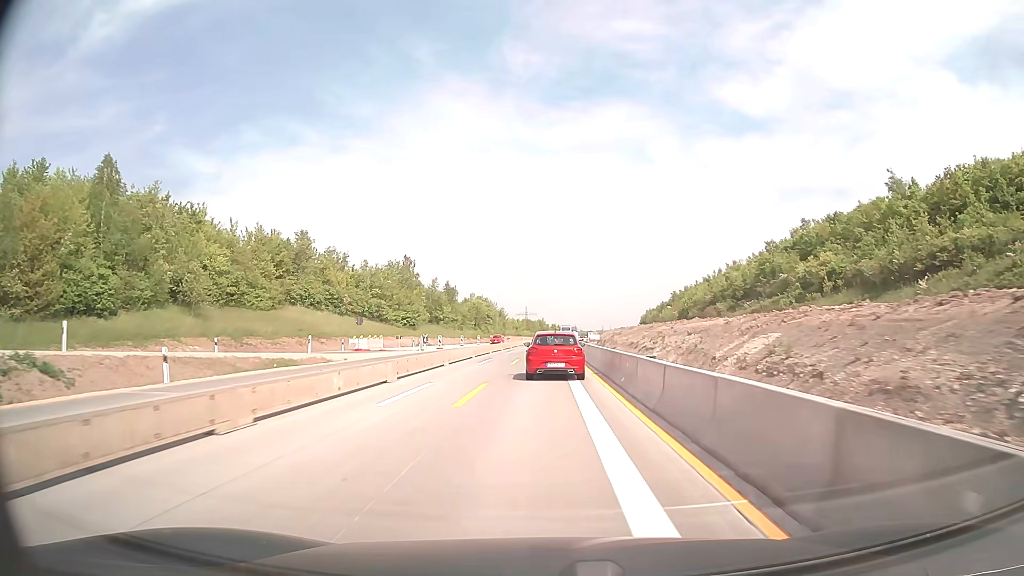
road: motorway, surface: concrete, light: Day
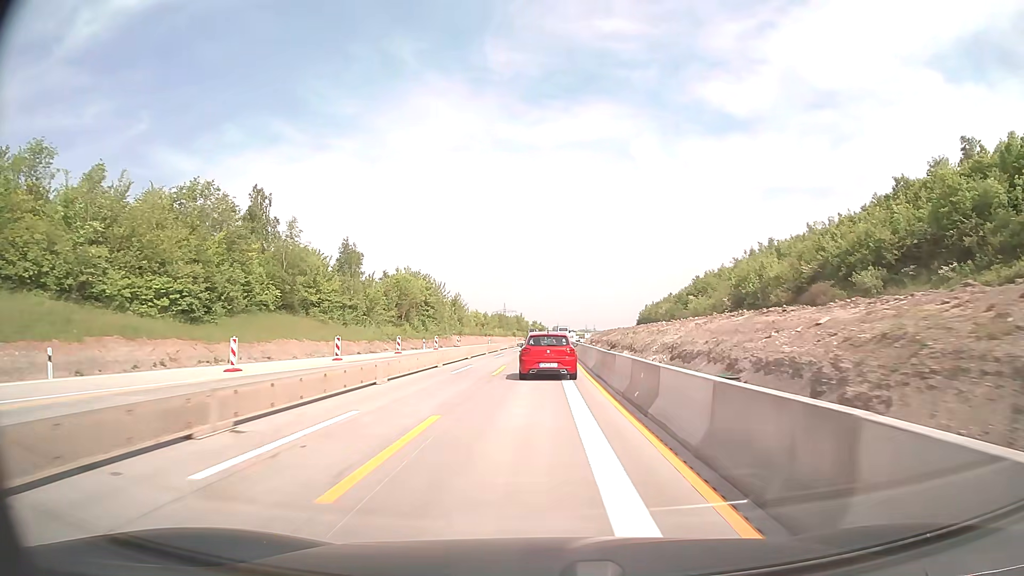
(+0.8, +60.4) m; +2°
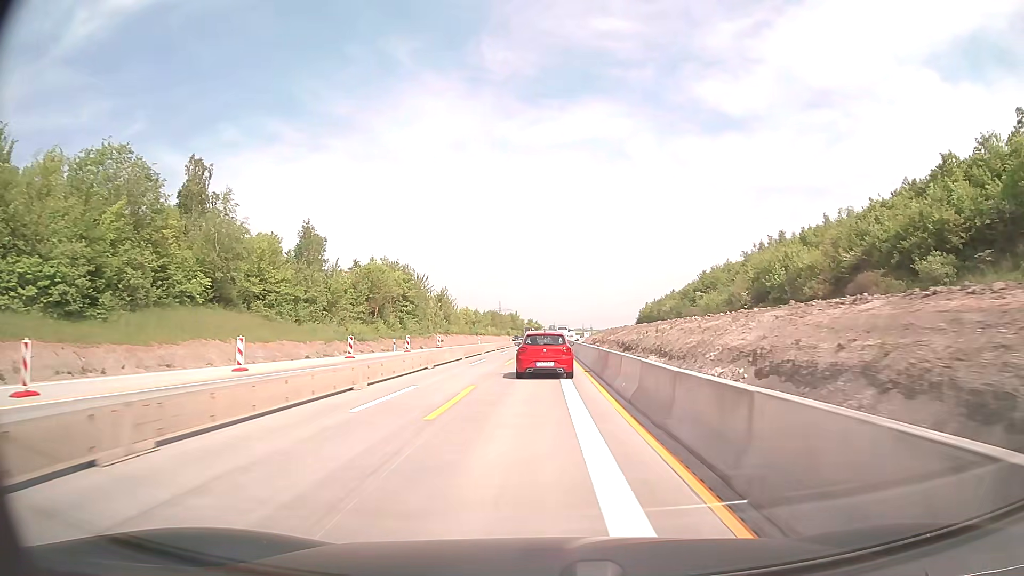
(0.0, +12.1) m; 0°
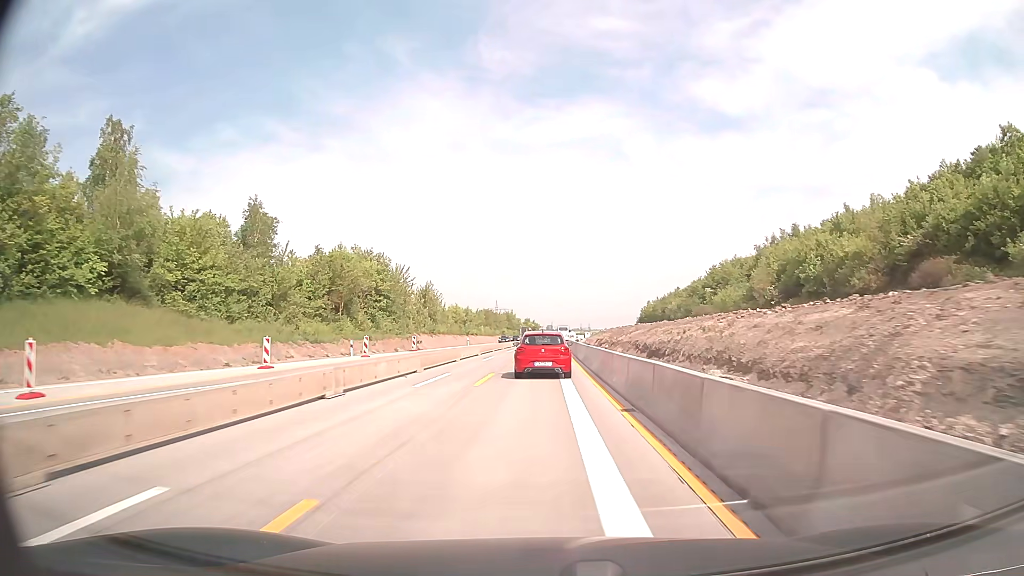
(0.0, +12.2) m; 0°
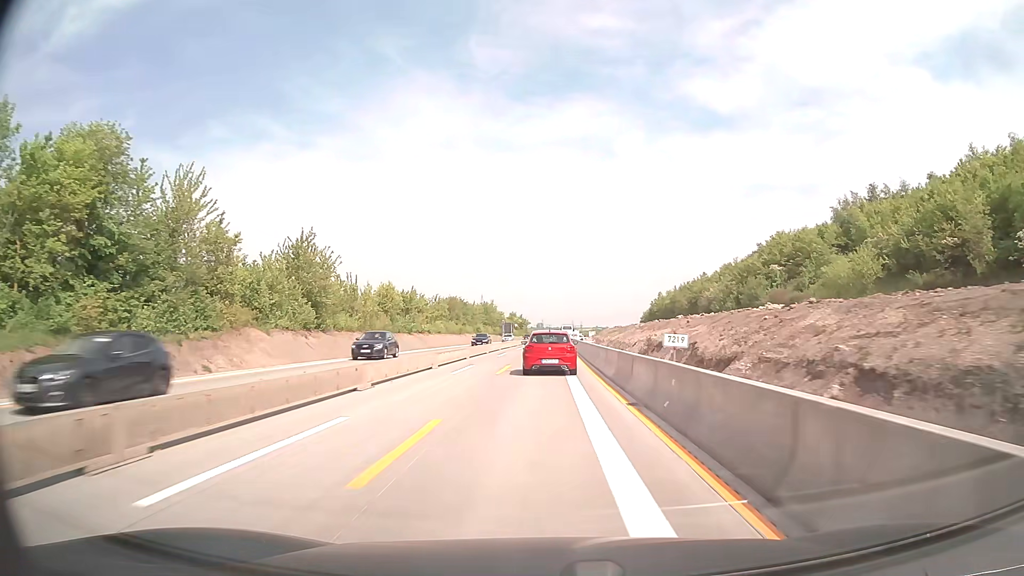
(+0.2, +48.3) m; +1°
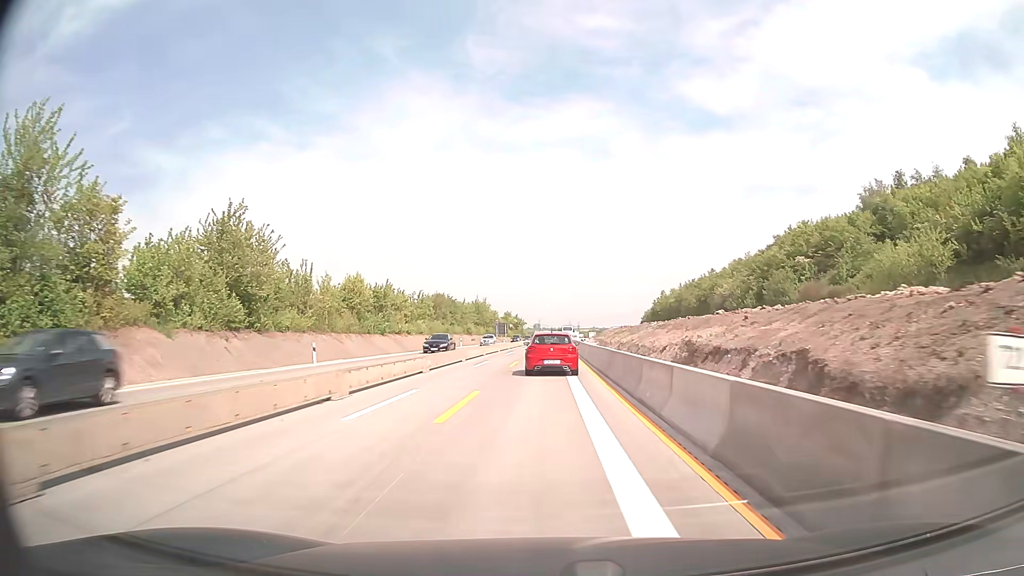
(0.0, +12.0) m; 0°
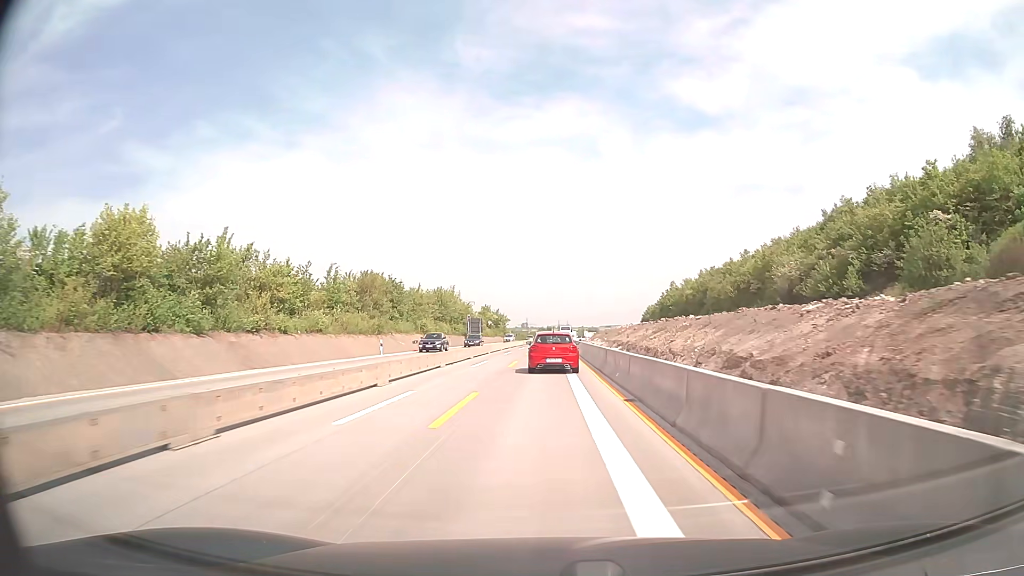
(+0.3, +36.3) m; +1°
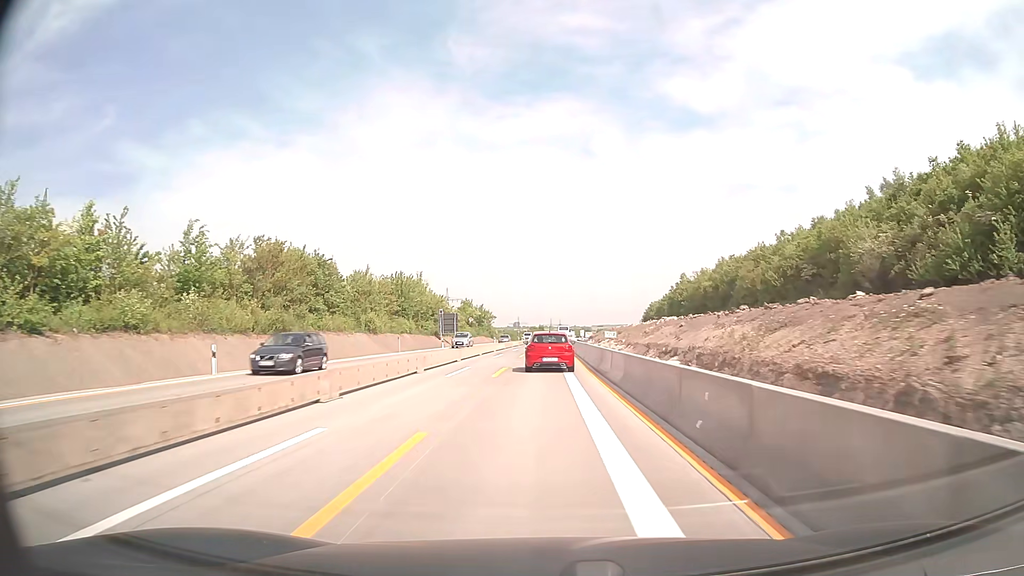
(+0.2, +24.3) m; +1°
